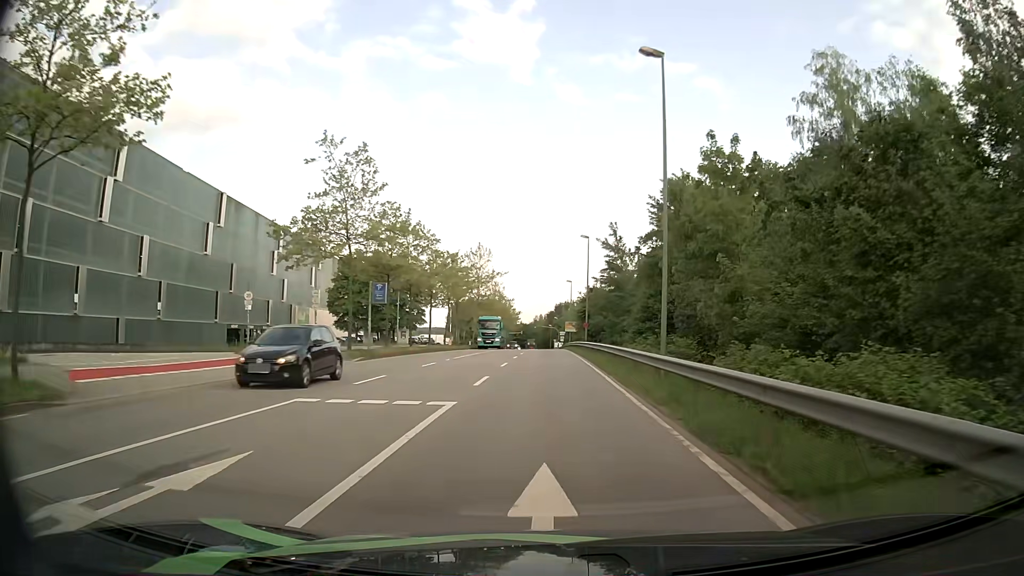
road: secondary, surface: asphalt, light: Day
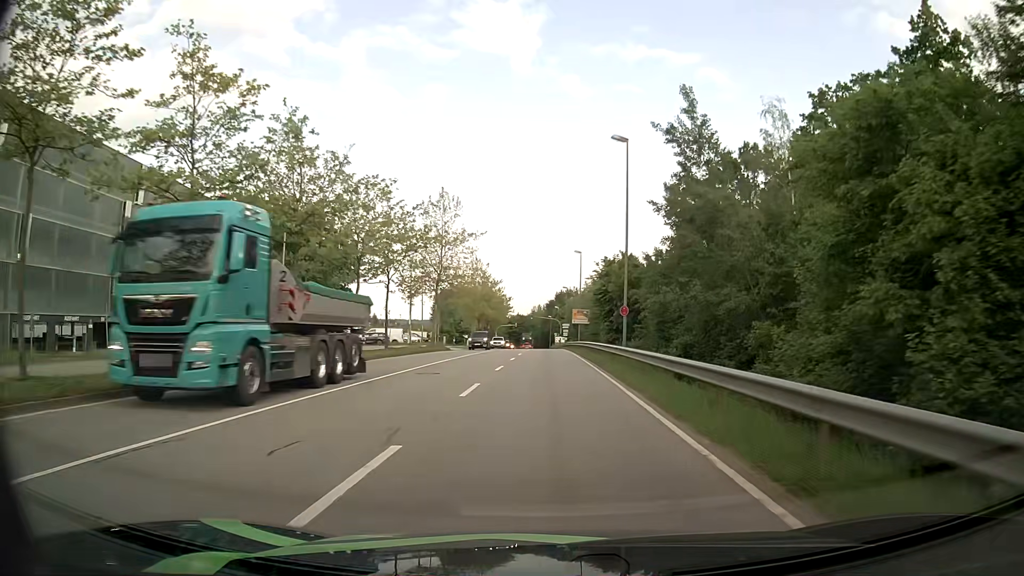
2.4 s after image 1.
(+0.1, +30.0) m; 0°
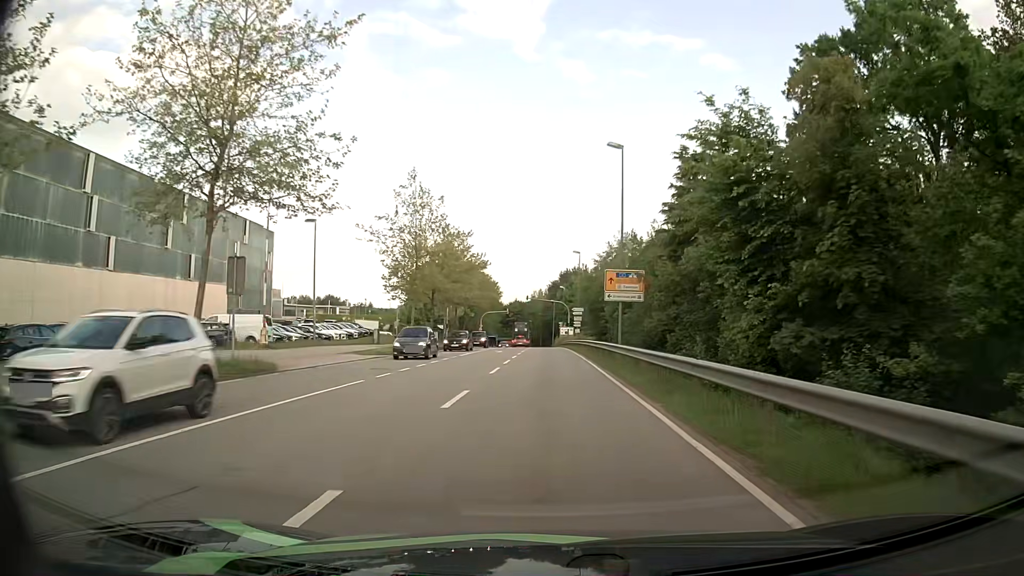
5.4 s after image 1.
(0.0, +38.5) m; 0°
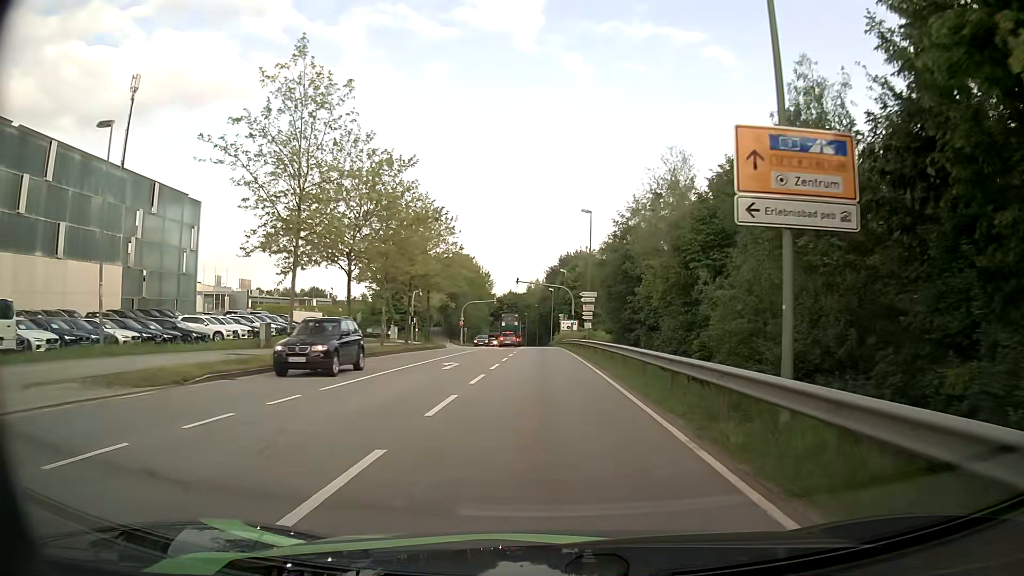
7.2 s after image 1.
(+0.2, +22.4) m; 0°
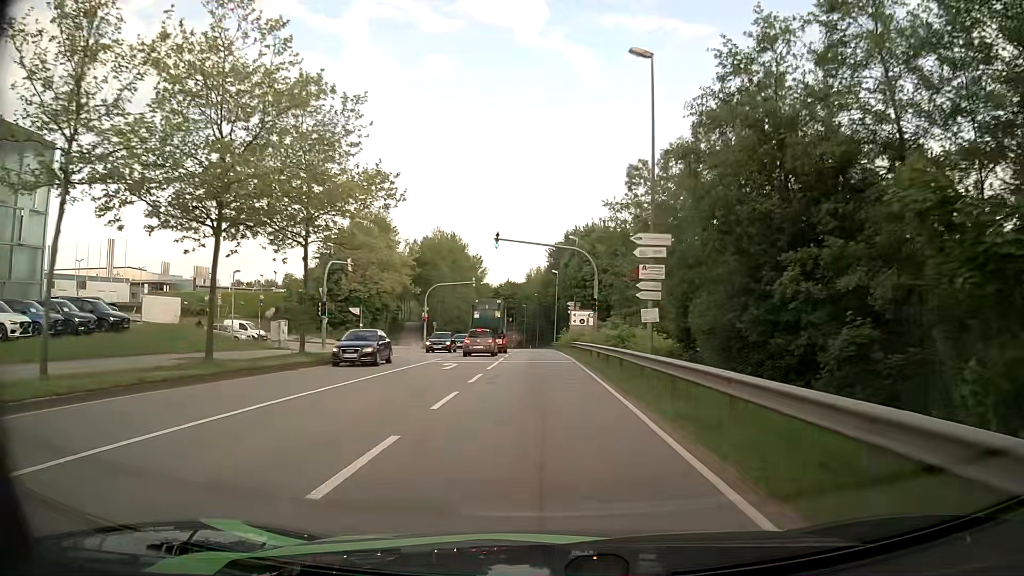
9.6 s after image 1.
(+0.1, +29.0) m; 0°
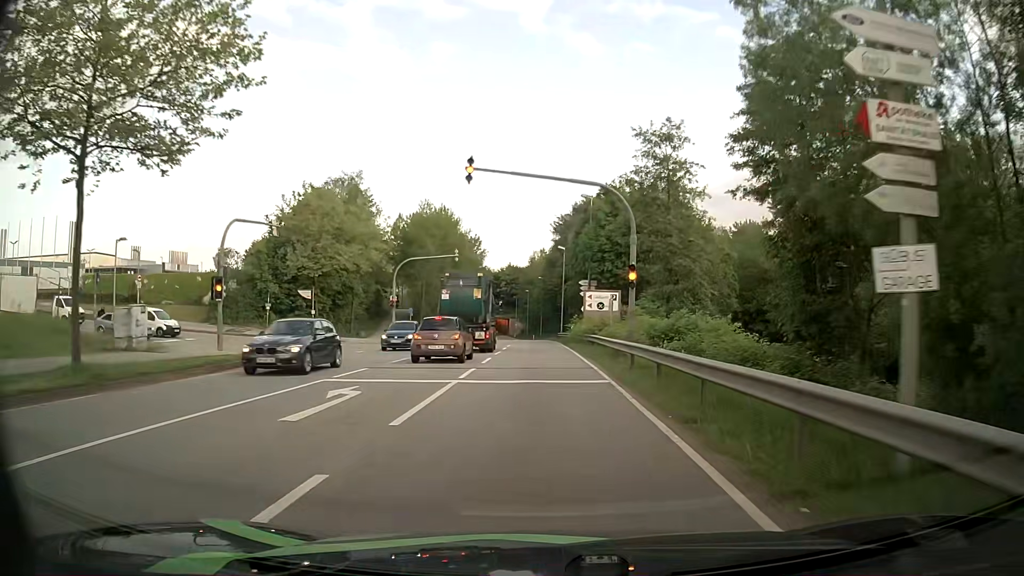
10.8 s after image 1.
(0.0, +14.7) m; 0°
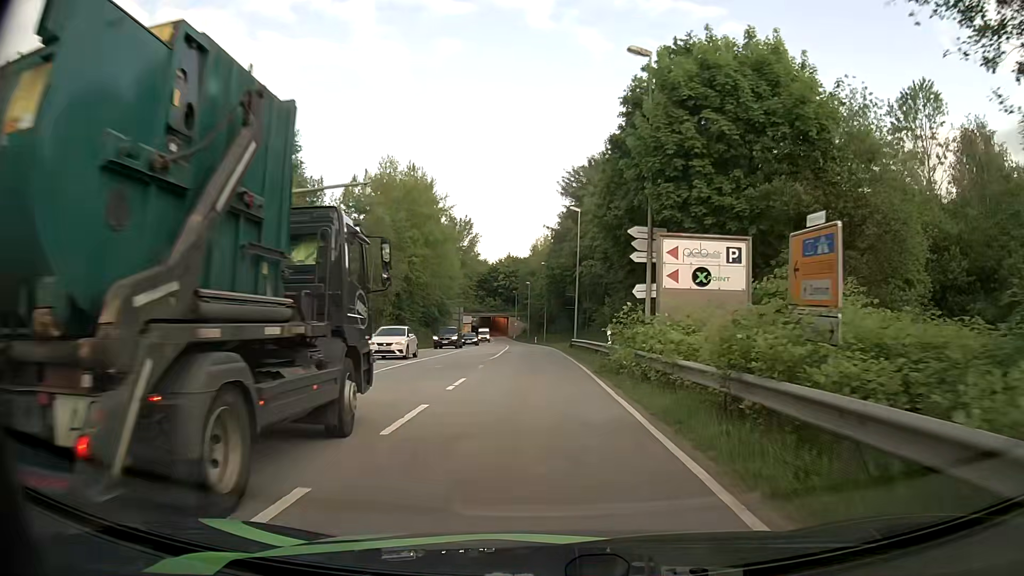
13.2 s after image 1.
(-0.2, +25.3) m; 0°
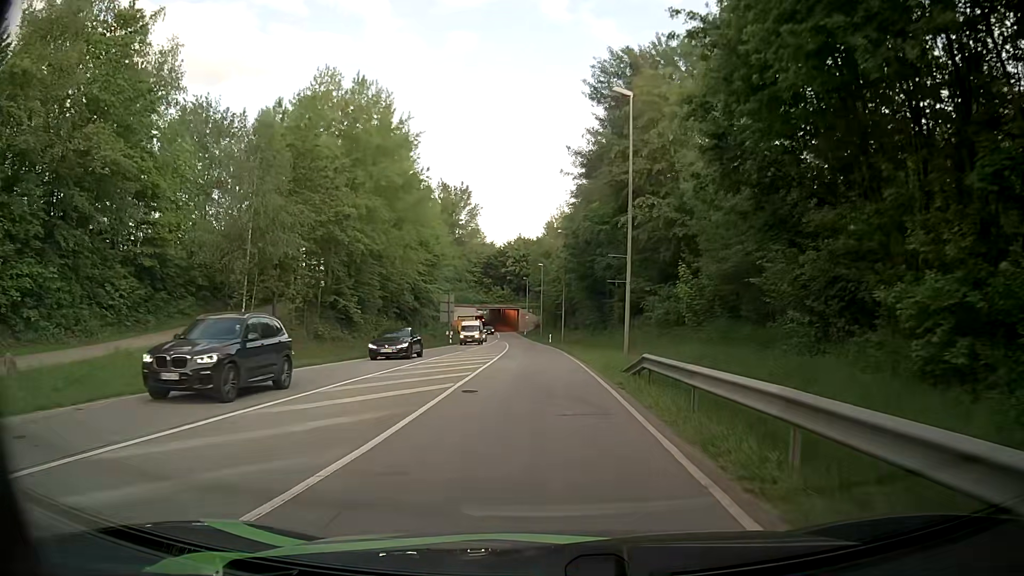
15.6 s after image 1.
(-0.3, +25.0) m; -1°
(0, +10) (0, +20) (-1, +30) (-1, +40) (-1, +50) (-2, +60) (-3, +70) (-3, +80) (-4, +90) (-5, +100) m
